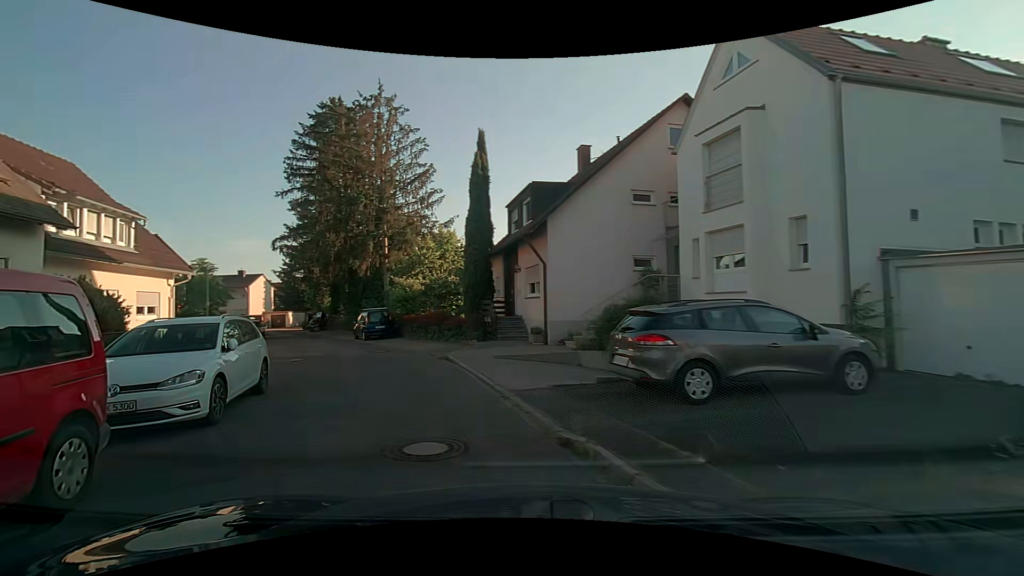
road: residential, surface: asphalt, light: Day
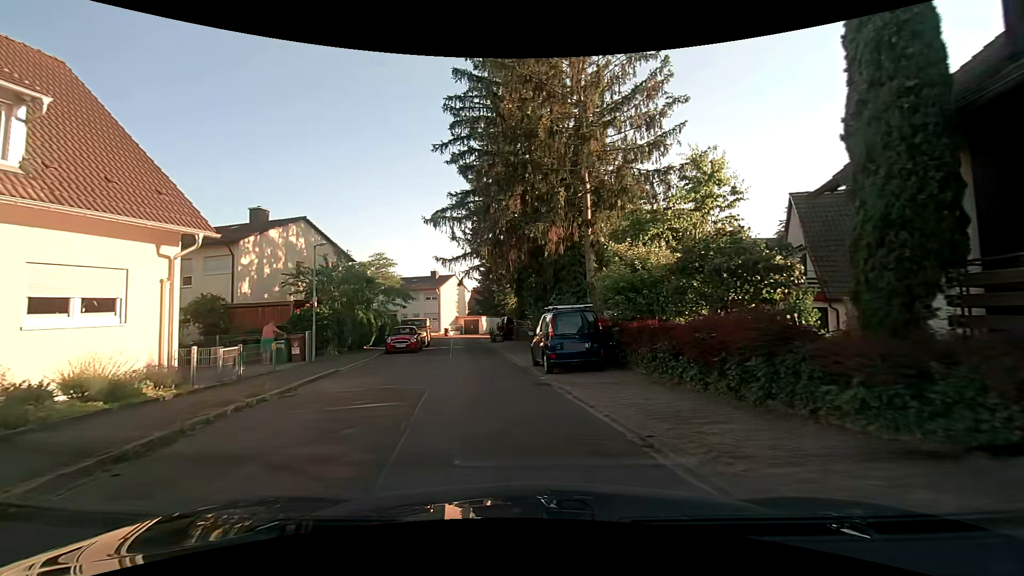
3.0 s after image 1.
(-3.5, +15.9) m; -21°
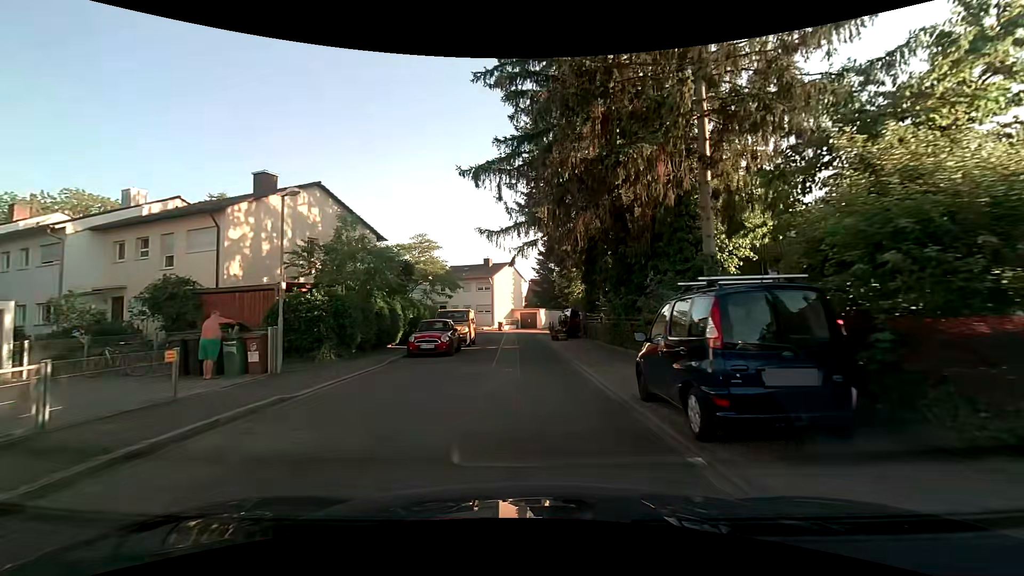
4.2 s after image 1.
(-0.5, +7.7) m; -8°
